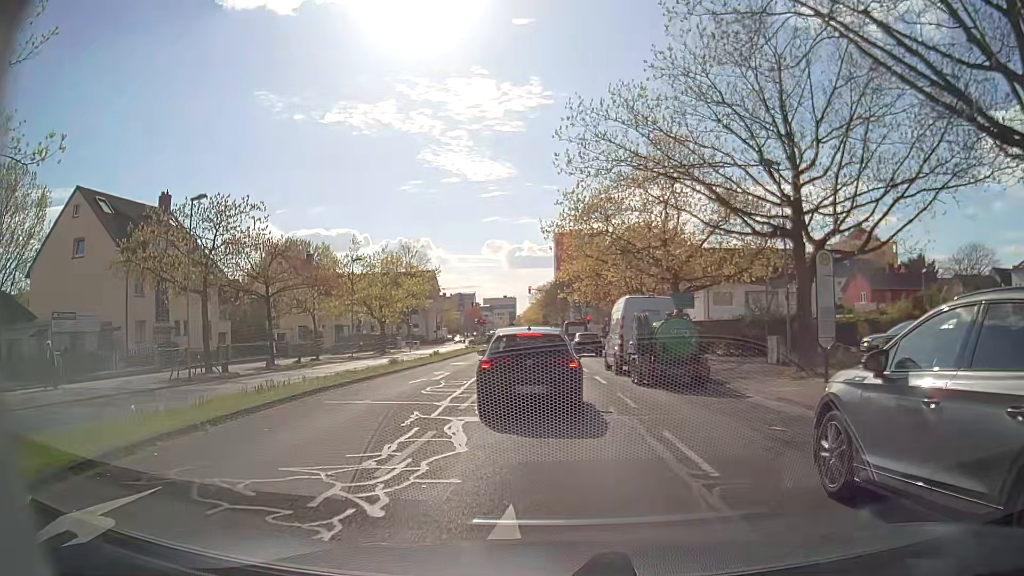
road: secondary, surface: asphalt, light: Day
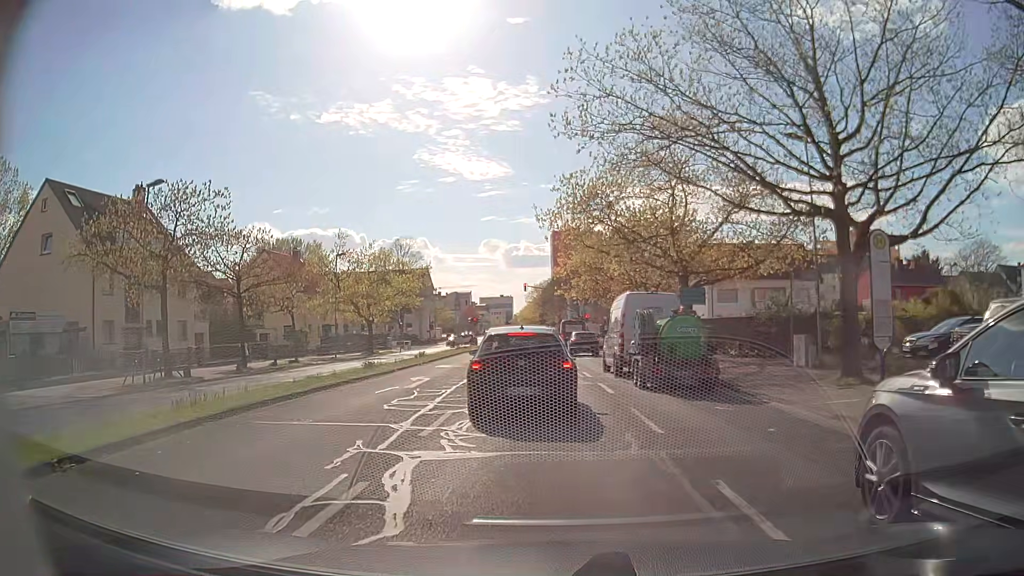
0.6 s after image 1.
(0.0, +3.3) m; 0°
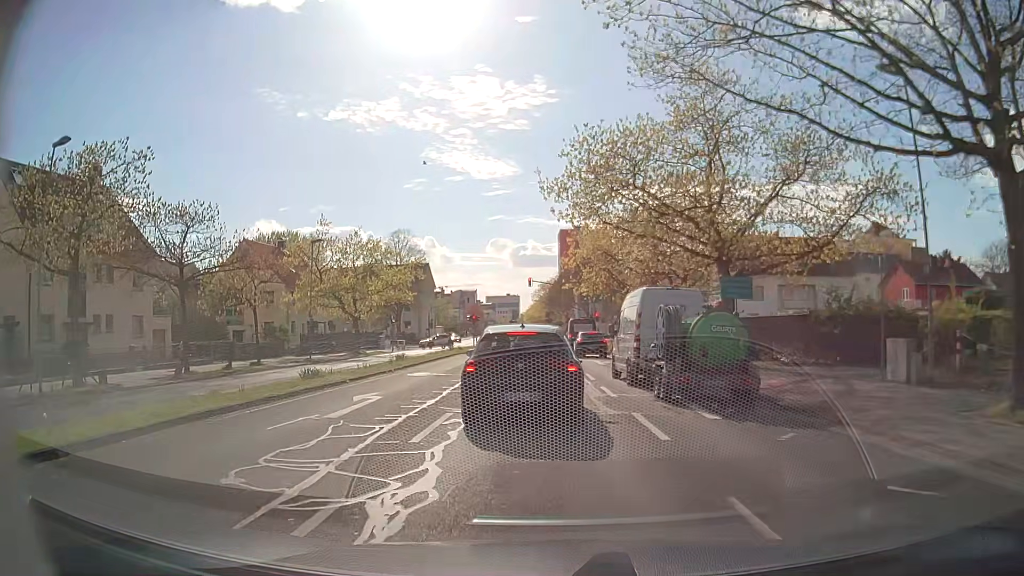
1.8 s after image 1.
(0.0, +6.6) m; -1°
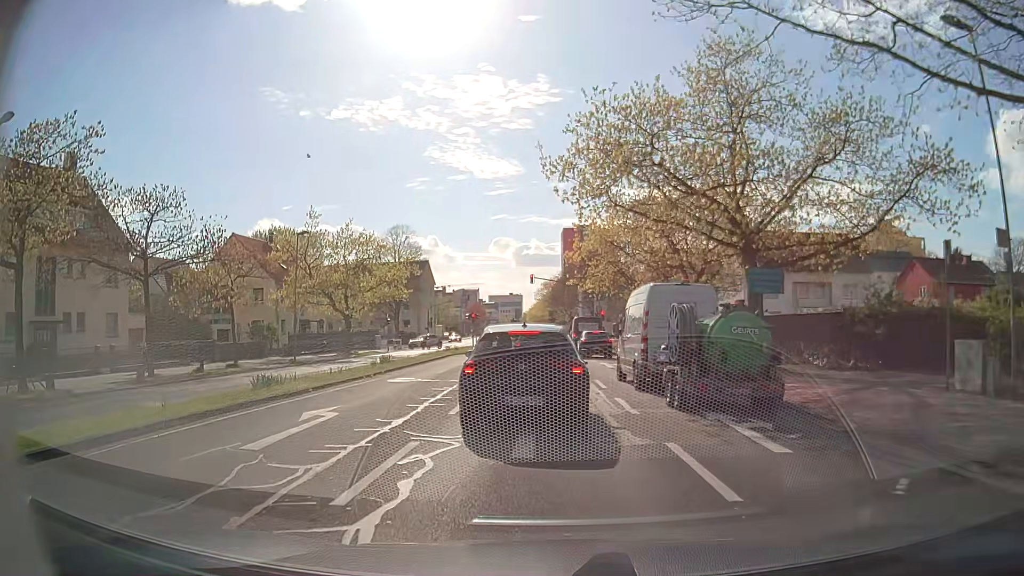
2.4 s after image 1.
(0.0, +3.1) m; +1°
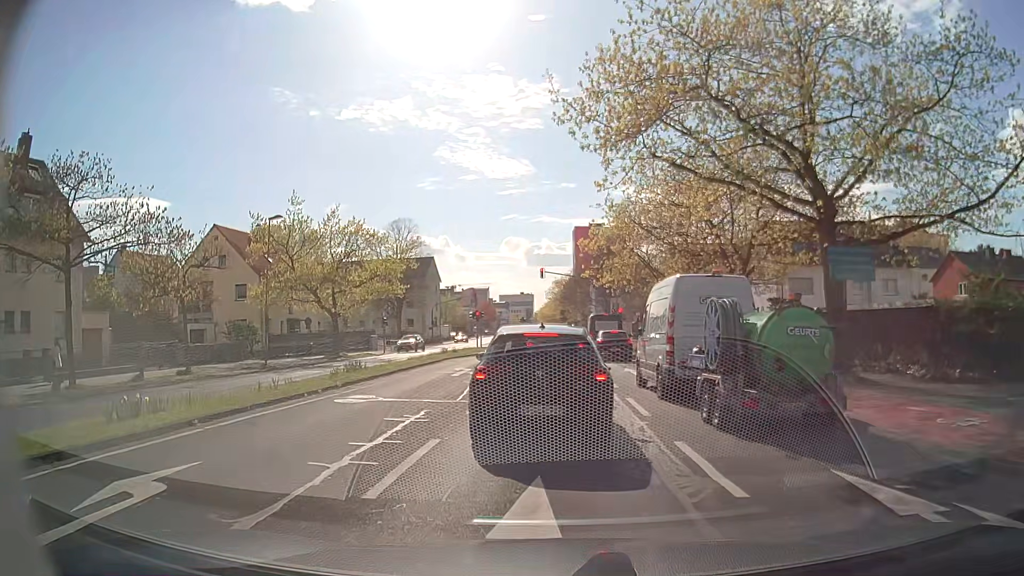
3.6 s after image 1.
(-0.2, +5.8) m; -2°
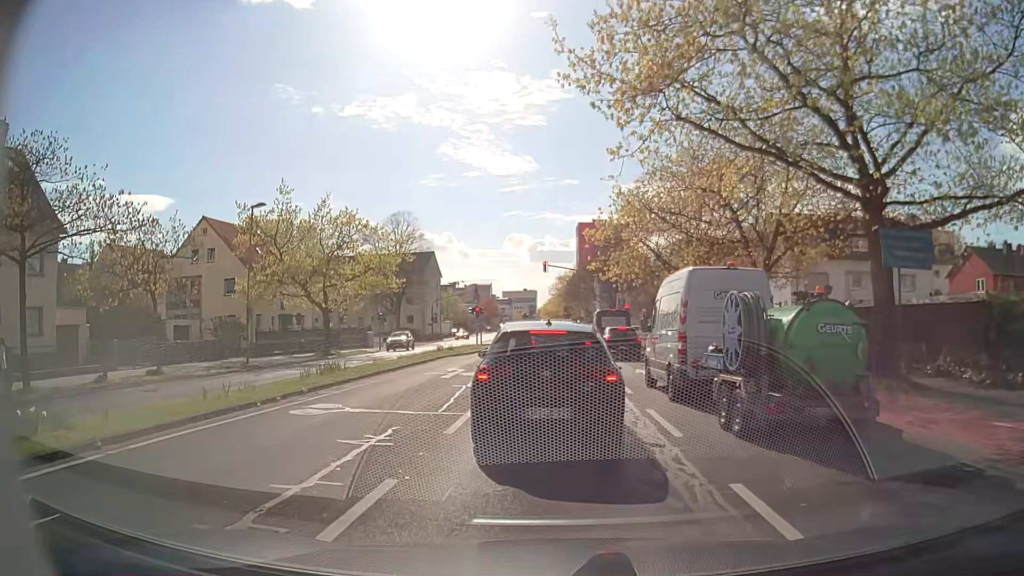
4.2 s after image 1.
(0.0, +2.6) m; -1°
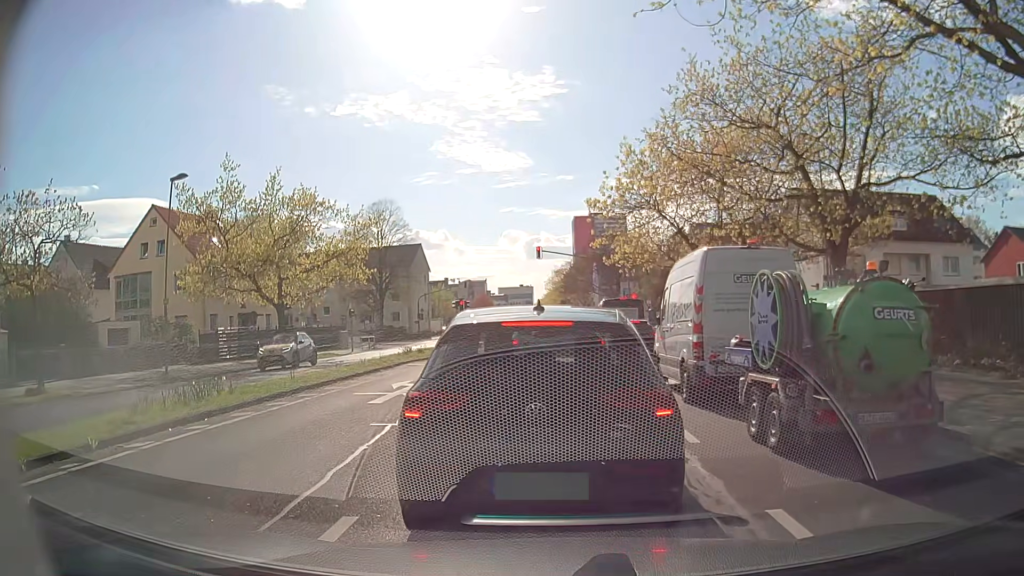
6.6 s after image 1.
(+0.1, +6.9) m; -1°
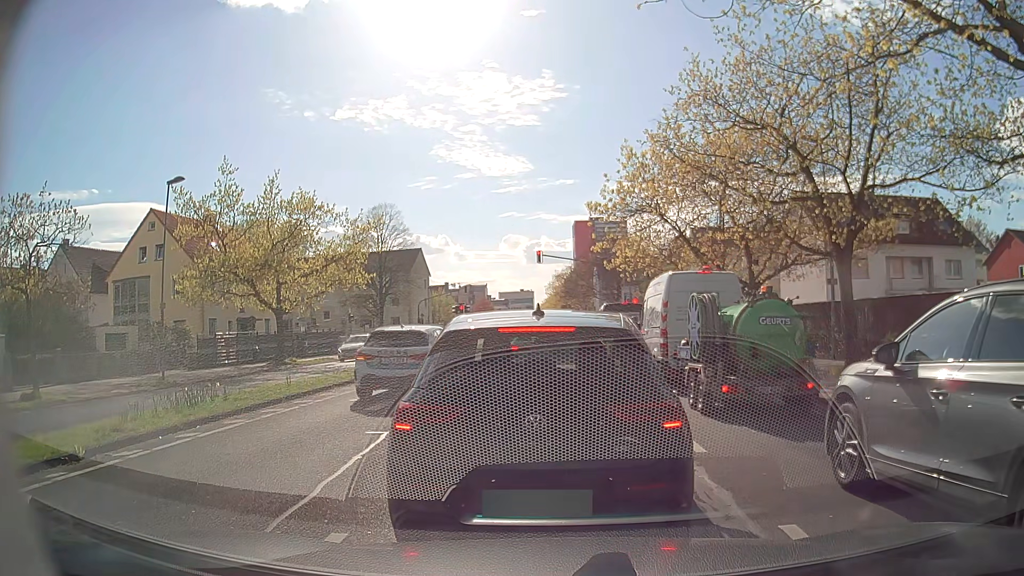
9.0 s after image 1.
(0.0, +0.4) m; 0°
